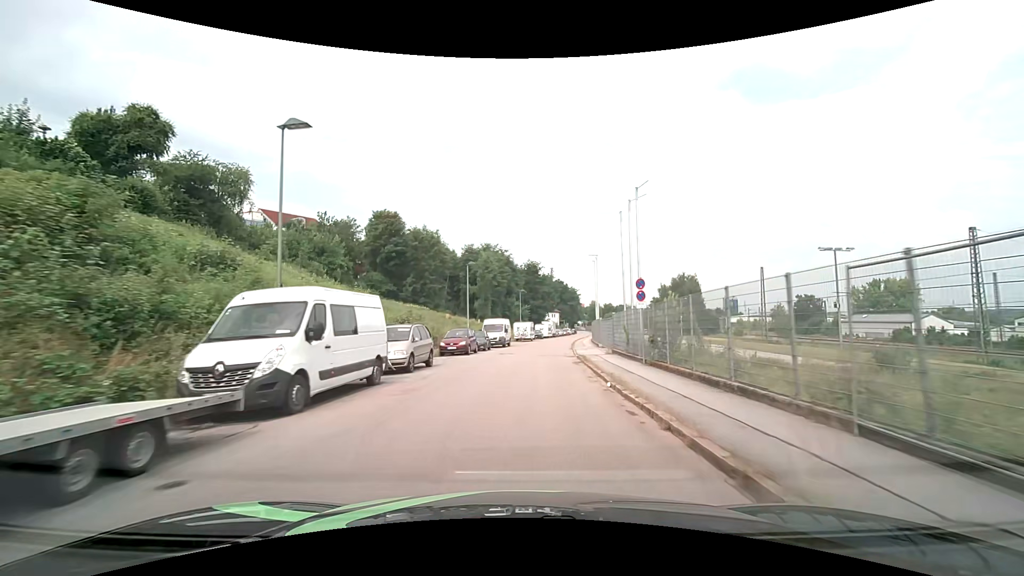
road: residential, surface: asphalt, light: Day
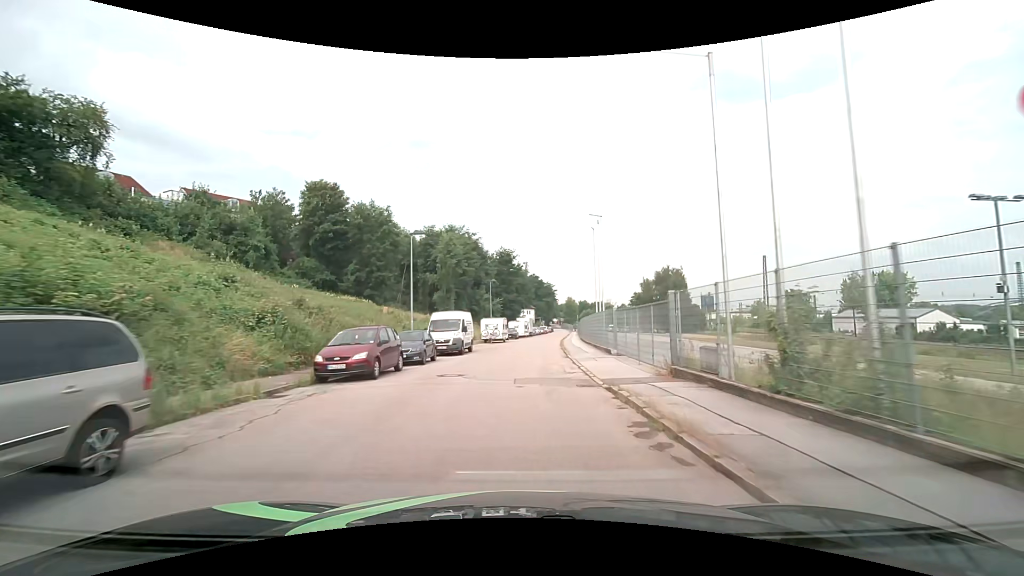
(+0.4, +14.8) m; +3°
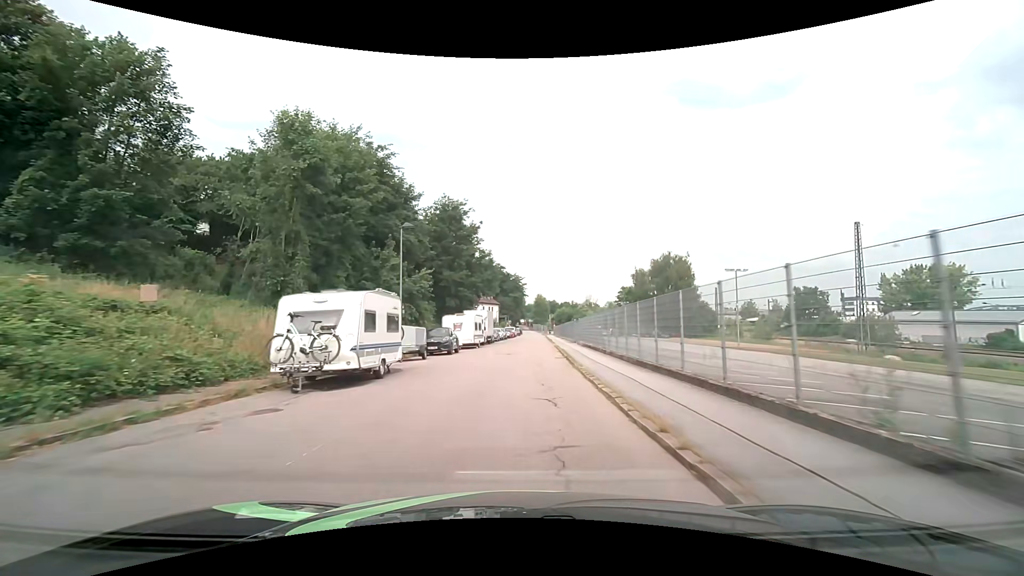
(+1.4, +36.9) m; +4°
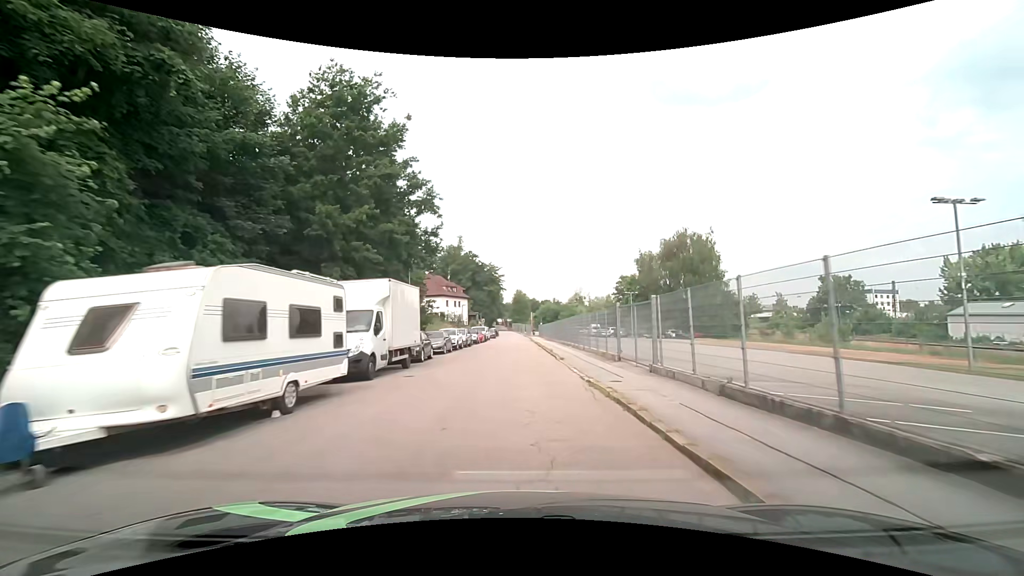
(+0.6, +28.7) m; +2°
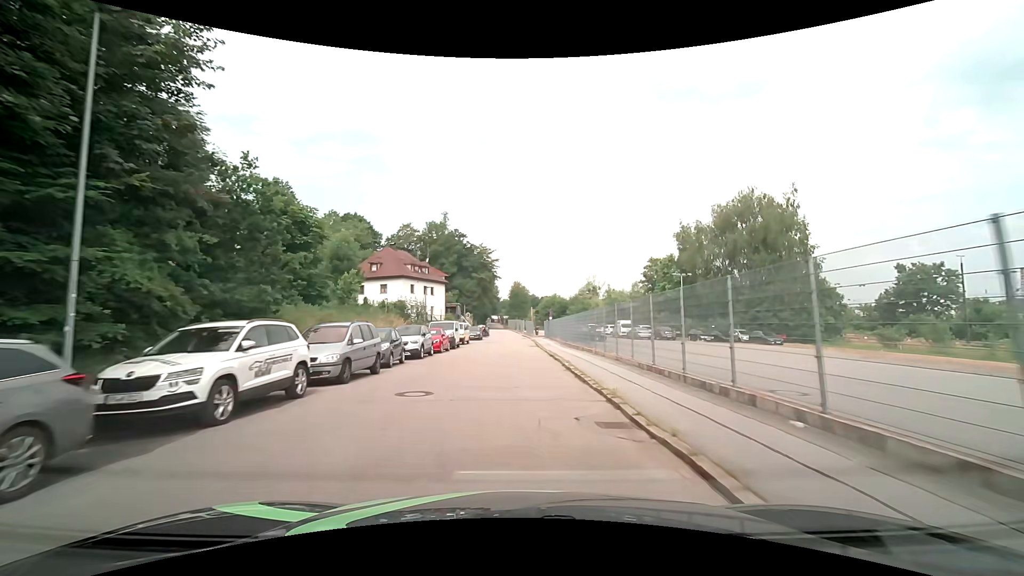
(+0.3, +28.6) m; 0°
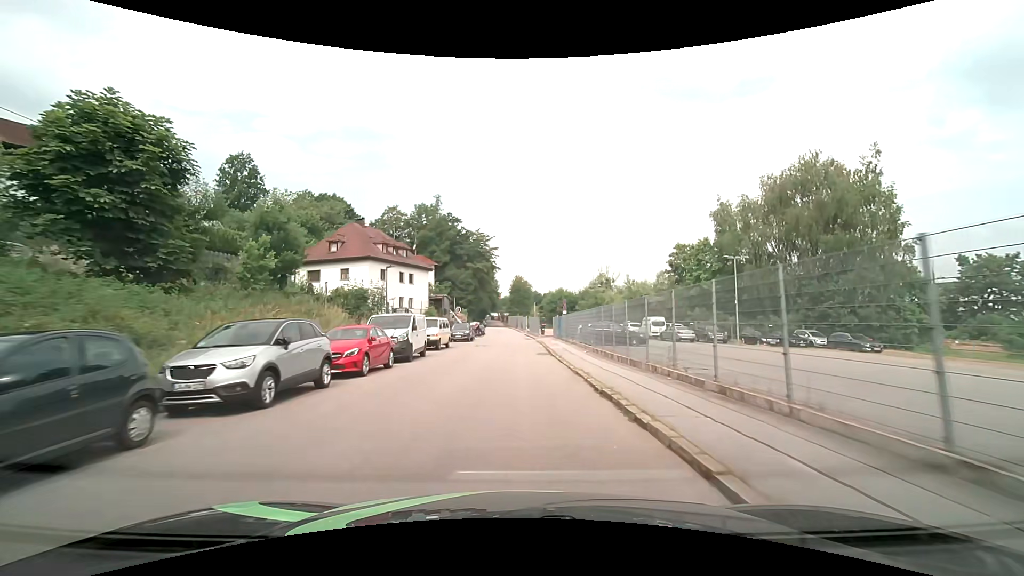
(0.0, +14.4) m; 0°
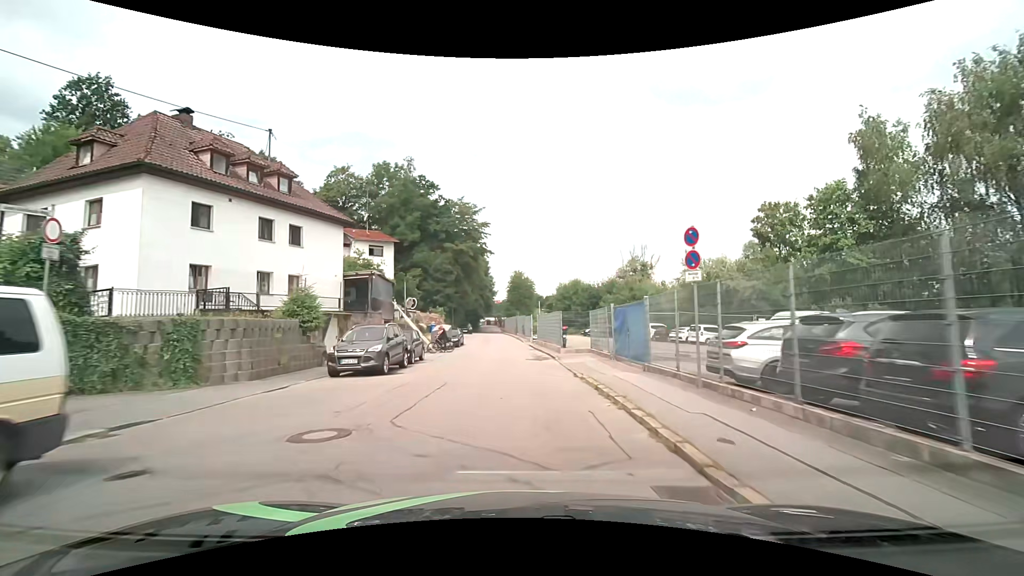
(-0.1, +27.9) m; -1°
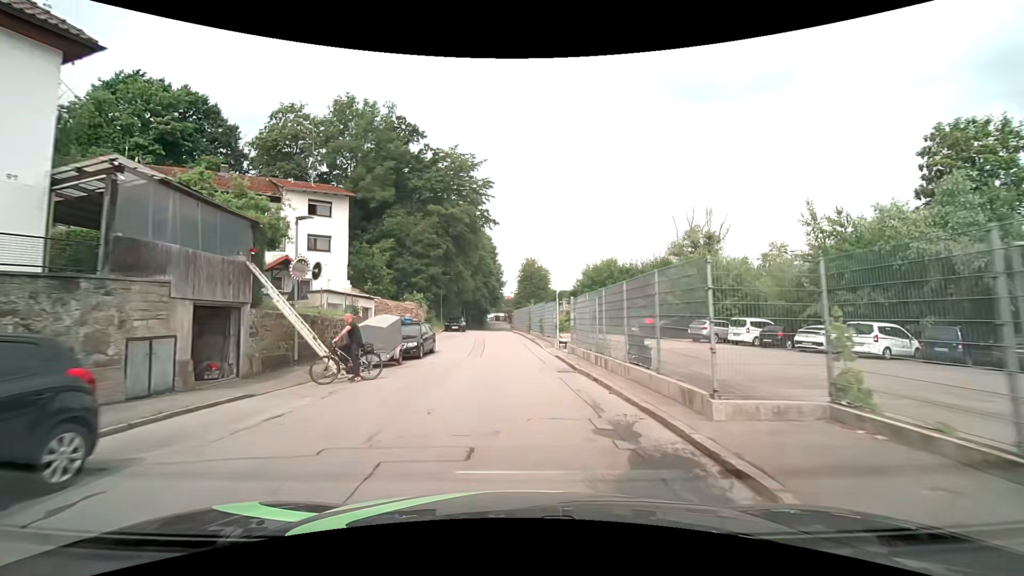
(0.0, +19.2) m; -1°
